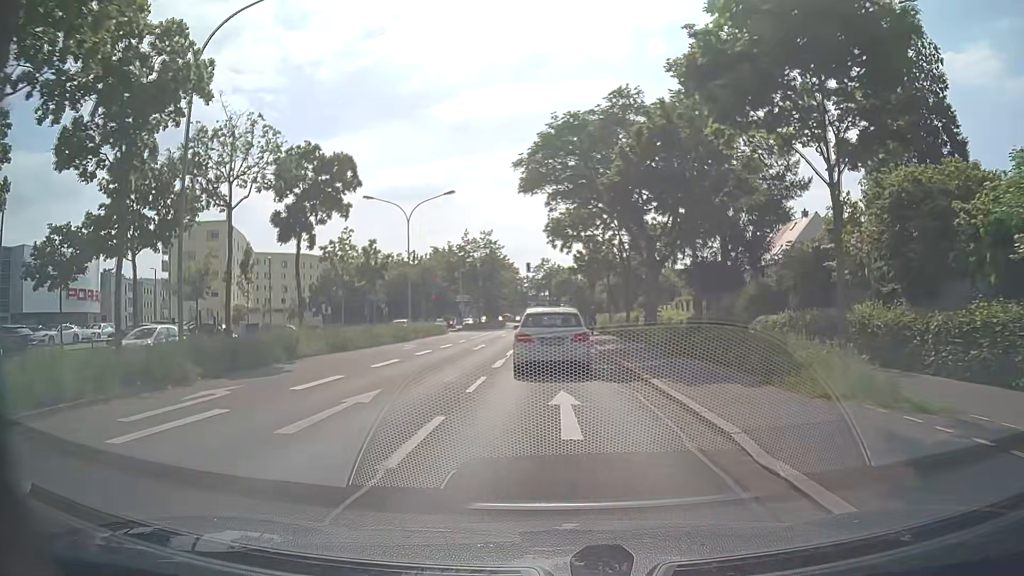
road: primary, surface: asphalt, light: Day
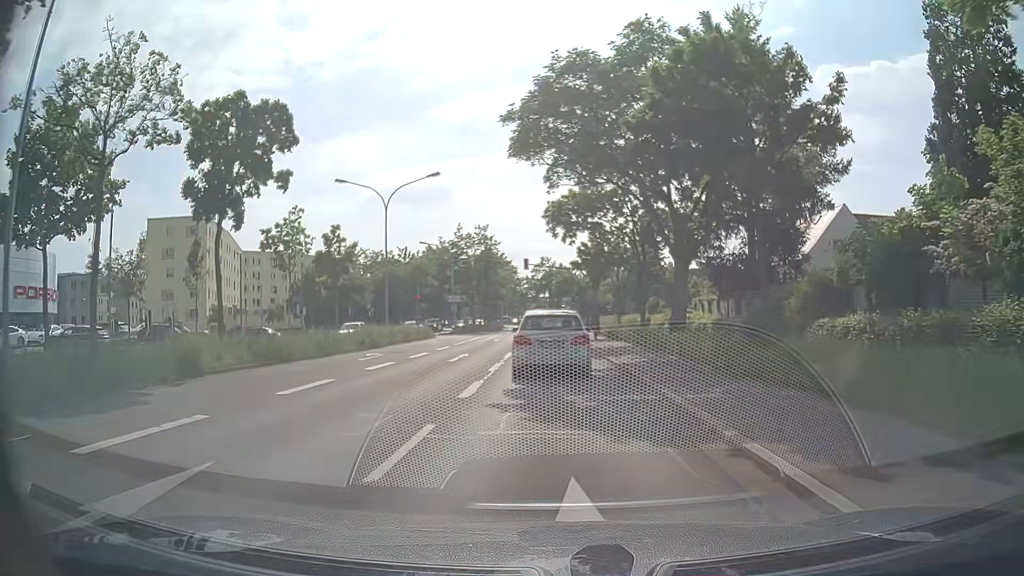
(0.0, +6.5) m; 0°
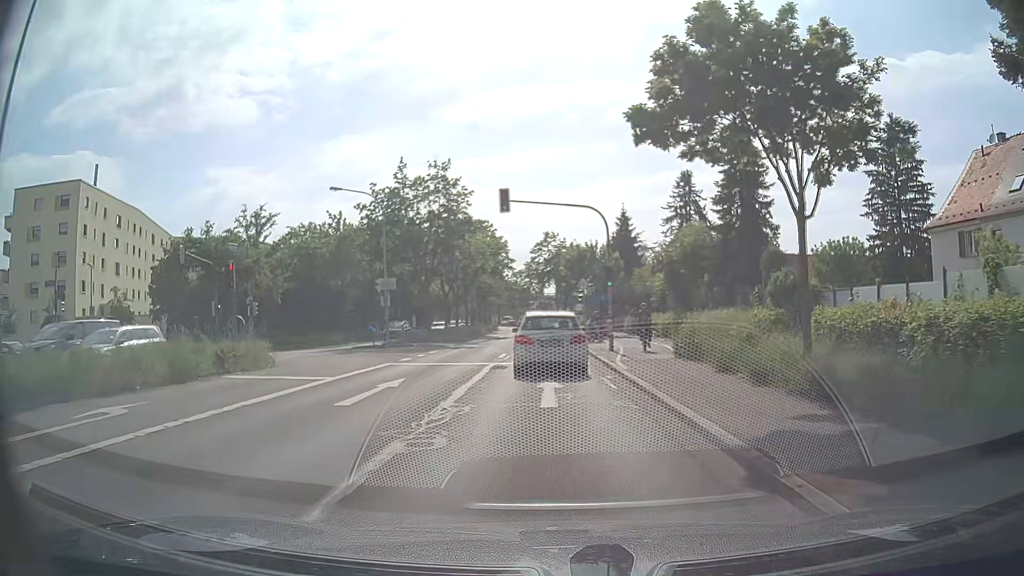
(0.0, +31.2) m; -1°
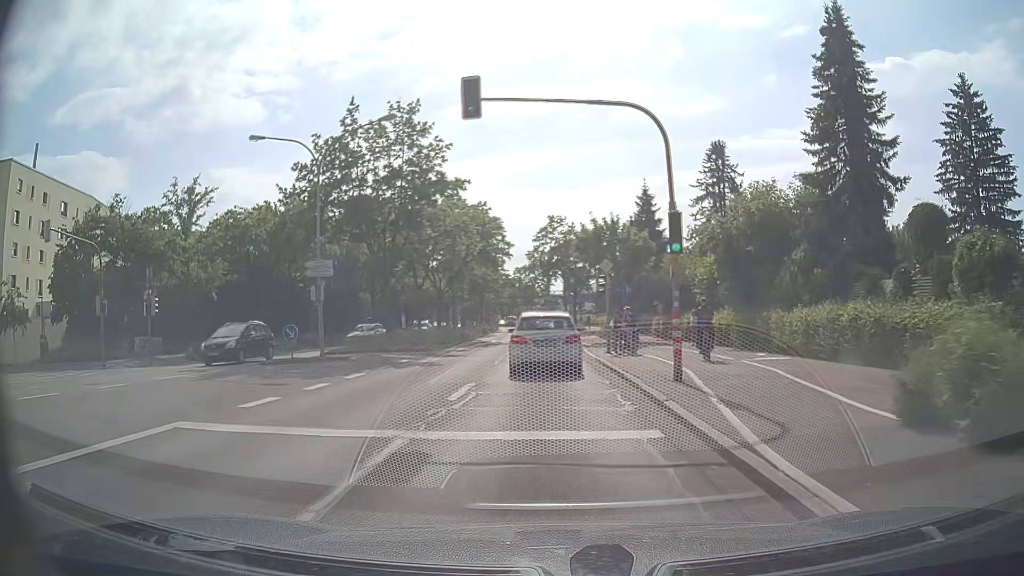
(0.0, +12.8) m; 0°
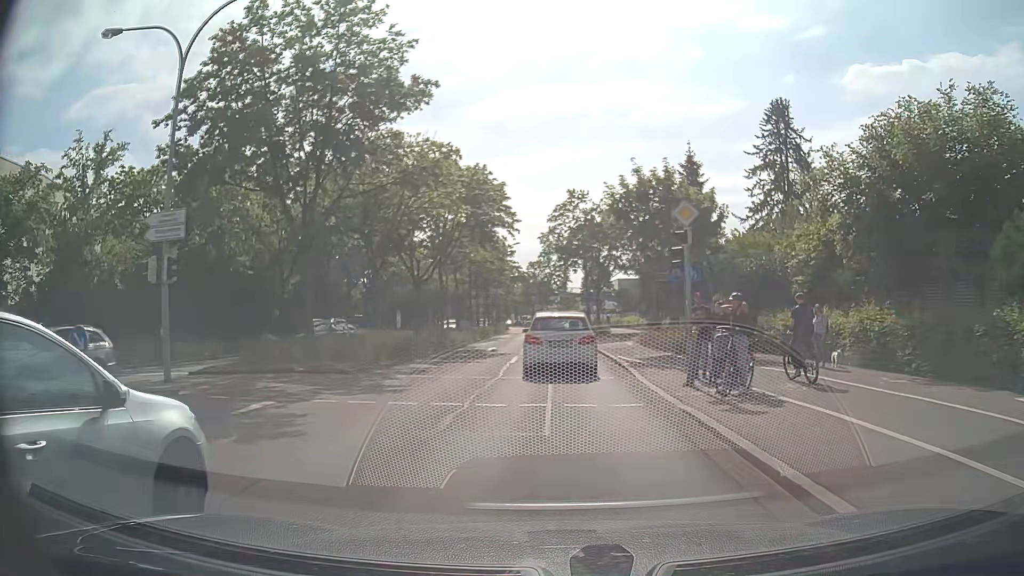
(-0.2, +13.1) m; -1°
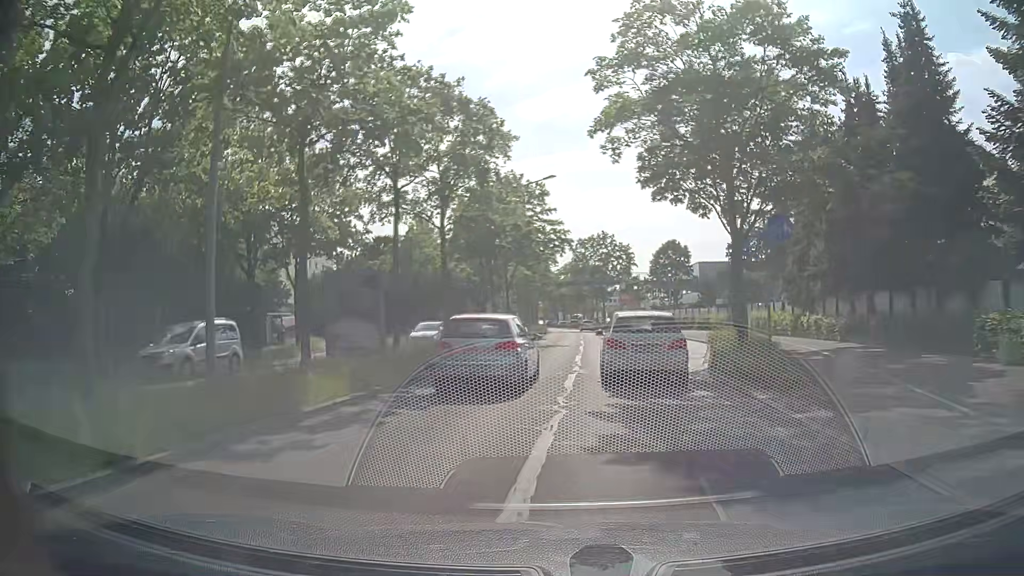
(-0.8, +35.4) m; -4°
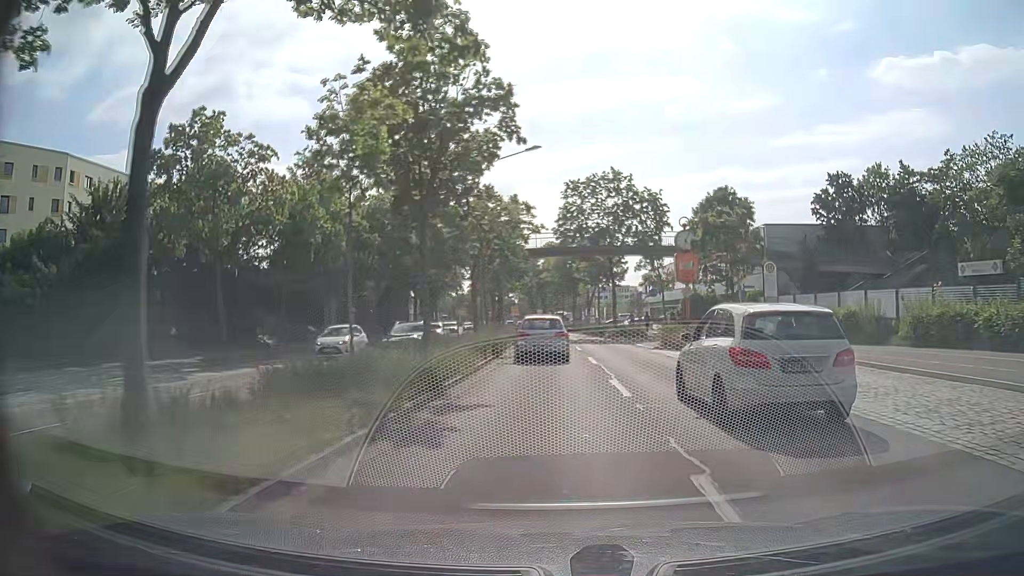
(+0.2, +38.4) m; +2°
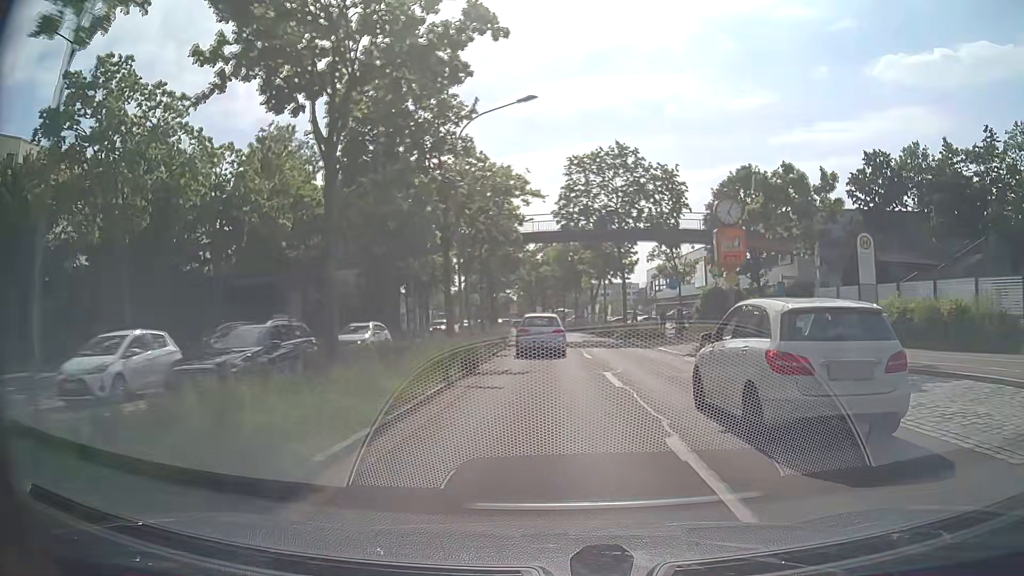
(-0.1, +7.5) m; 0°
(0, +10) (0, +20) (-1, +30) (-1, +40) (-2, +50) (-2, +60) (-3, +70) (-4, +80) (-6, +90) (-7, +100) m
